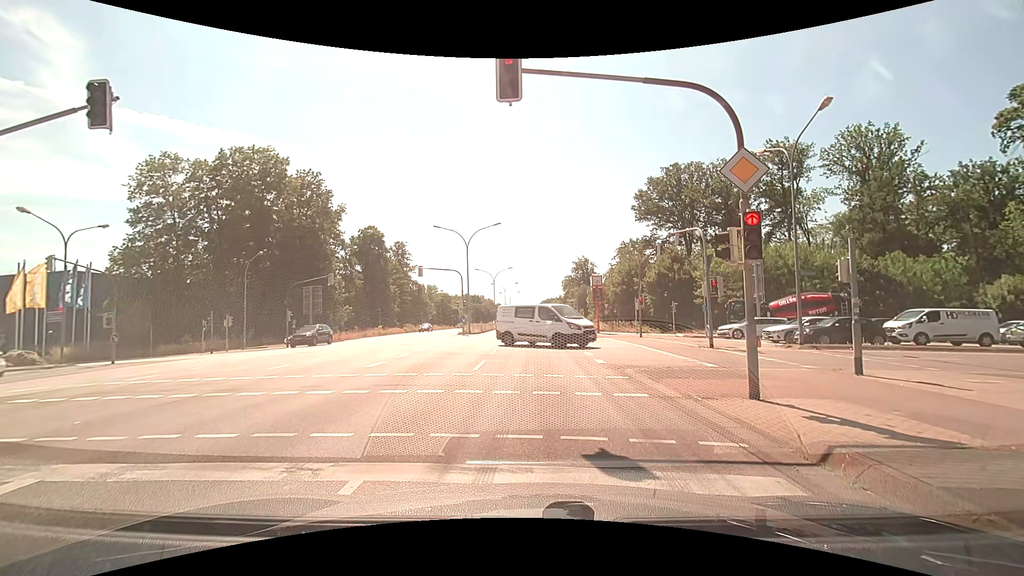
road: primary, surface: asphalt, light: Day
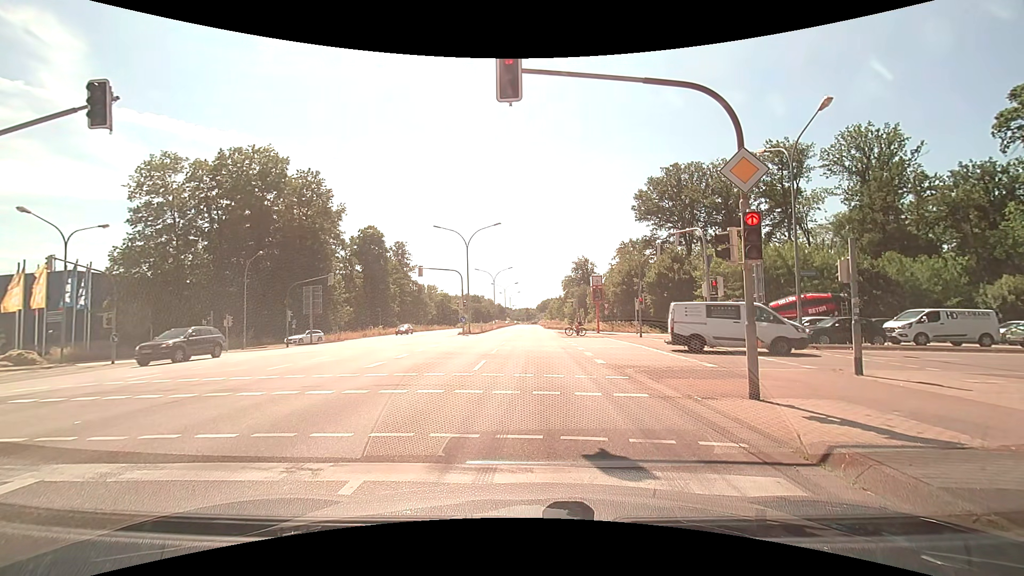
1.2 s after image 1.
(0.0, 0.0) m; 0°
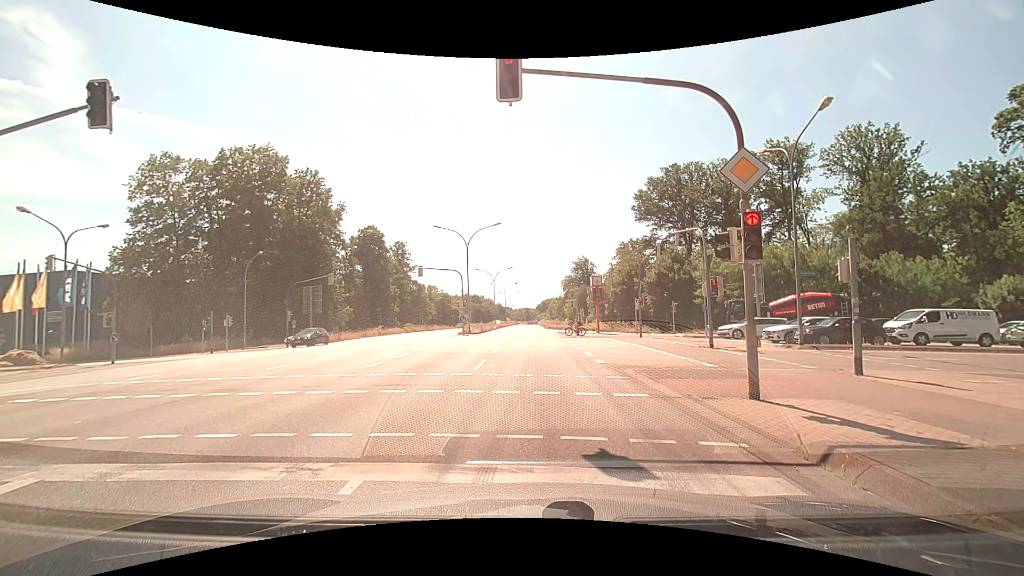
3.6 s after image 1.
(0.0, 0.0) m; 0°
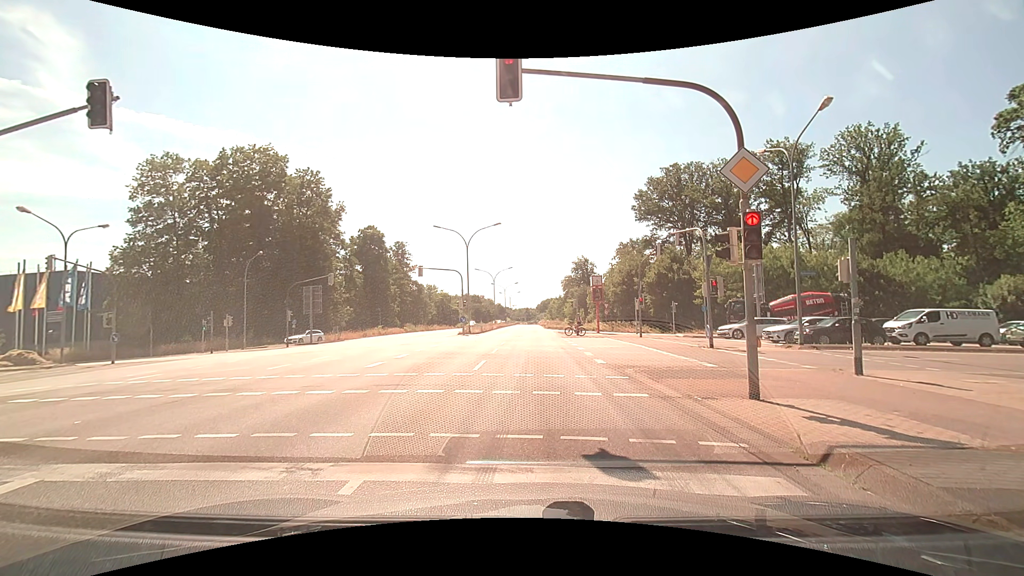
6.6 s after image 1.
(0.0, 0.0) m; 0°
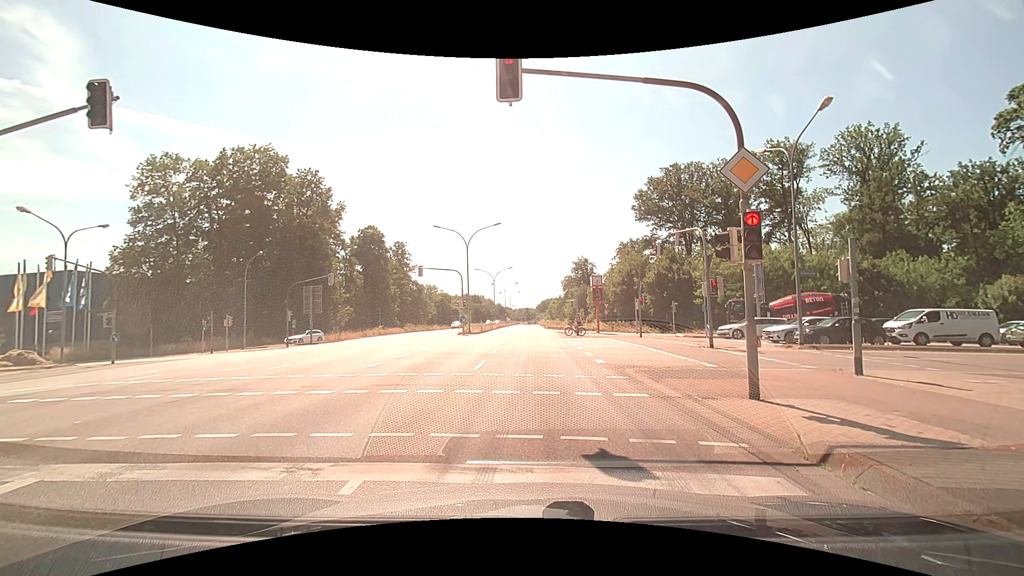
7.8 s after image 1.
(0.0, 0.0) m; 0°
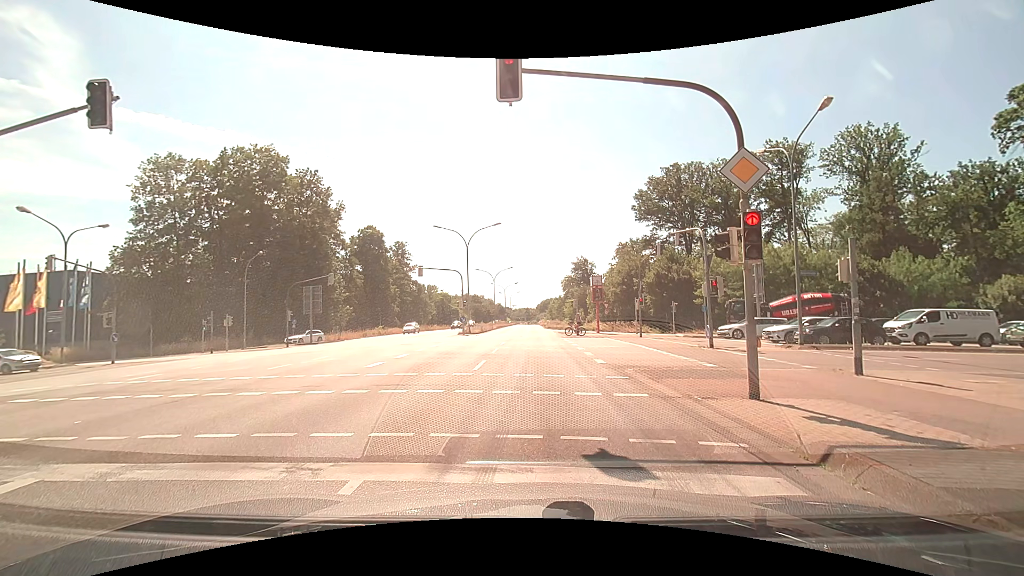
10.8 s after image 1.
(0.0, 0.0) m; 0°
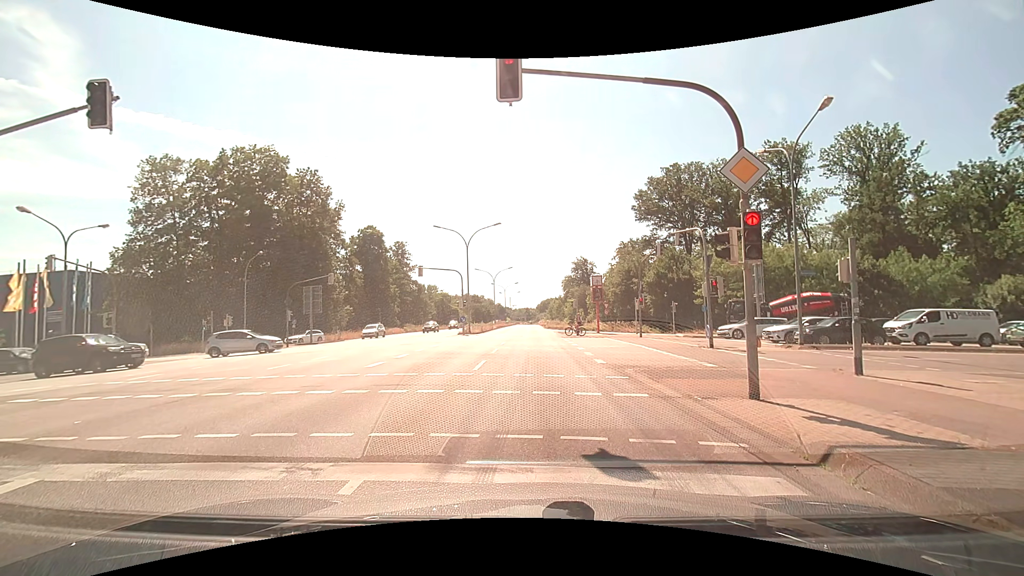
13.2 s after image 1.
(0.0, 0.0) m; 0°
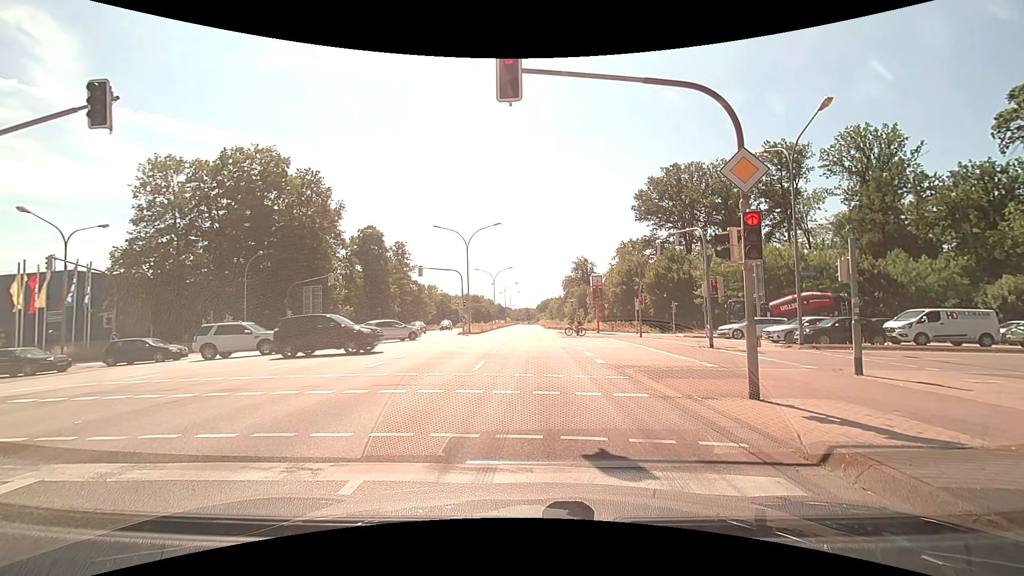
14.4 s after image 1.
(0.0, 0.0) m; 0°
(-1, +10) (-1, +20) (-2, +30) (-3, +40) (-3, +50) (-4, +60) (-5, +70) (-6, +80) (-6, +90) (-7, +100) m
